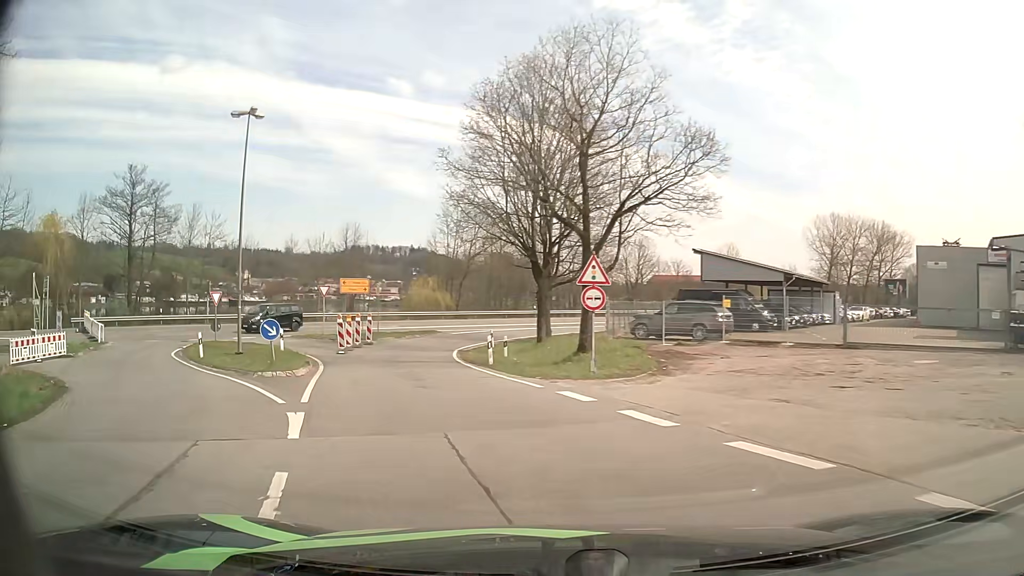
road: unclassified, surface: asphalt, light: Day
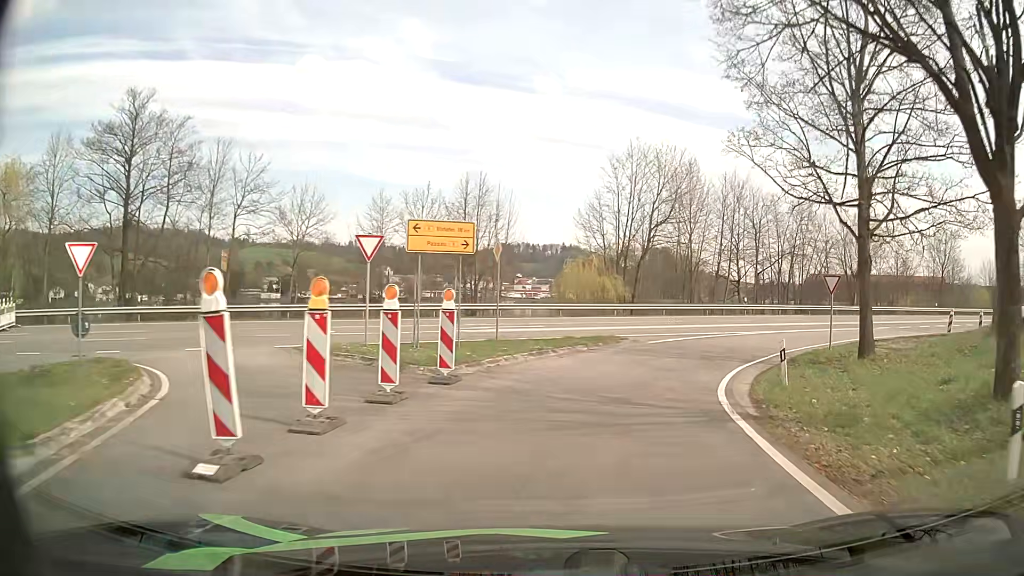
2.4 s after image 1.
(-4.7, +23.3) m; -14°
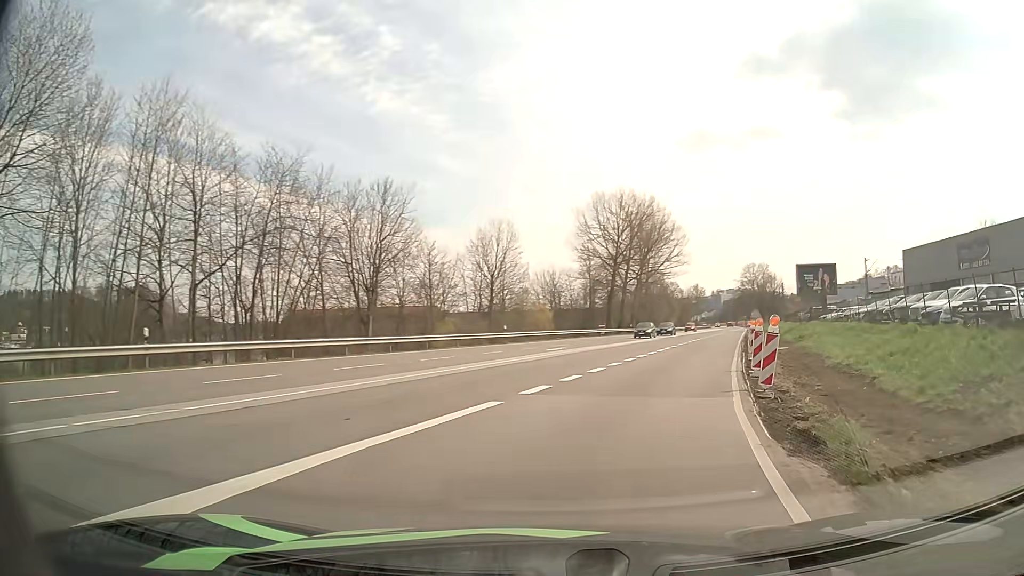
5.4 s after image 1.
(+10.0, +27.7) m; +44°
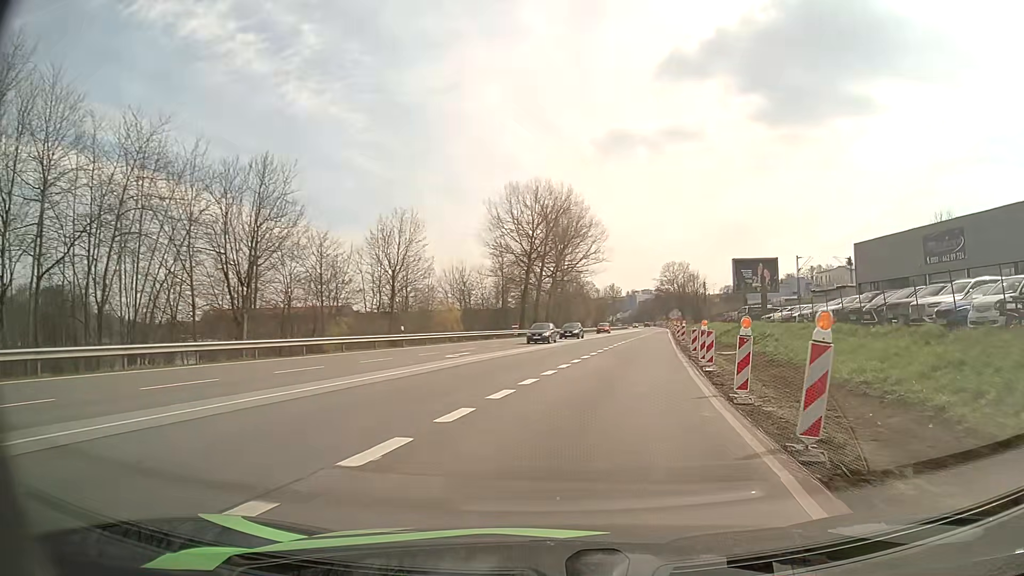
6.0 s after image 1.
(+0.4, +6.6) m; +7°
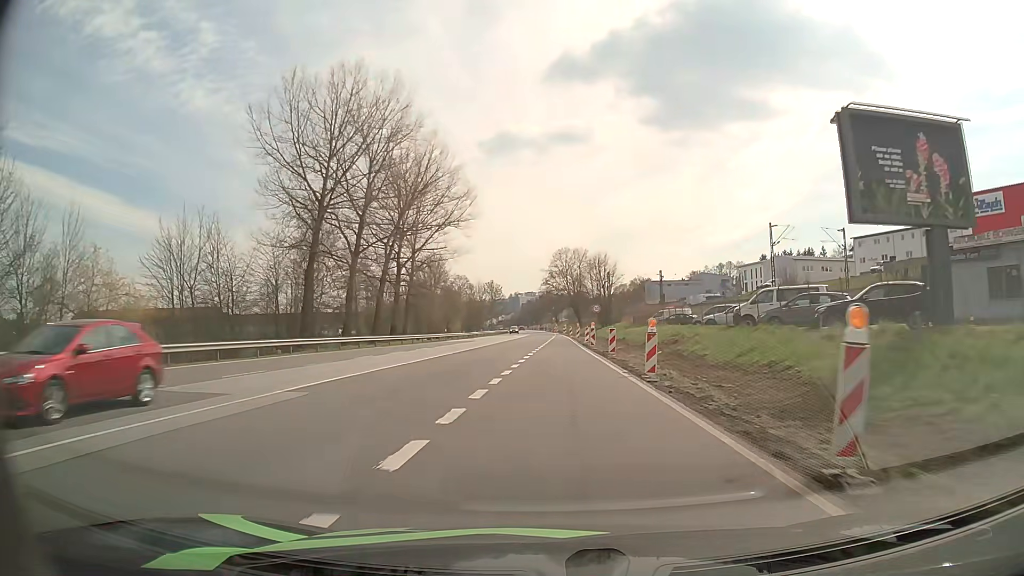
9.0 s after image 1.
(+6.1, +42.0) m; +11°
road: primary
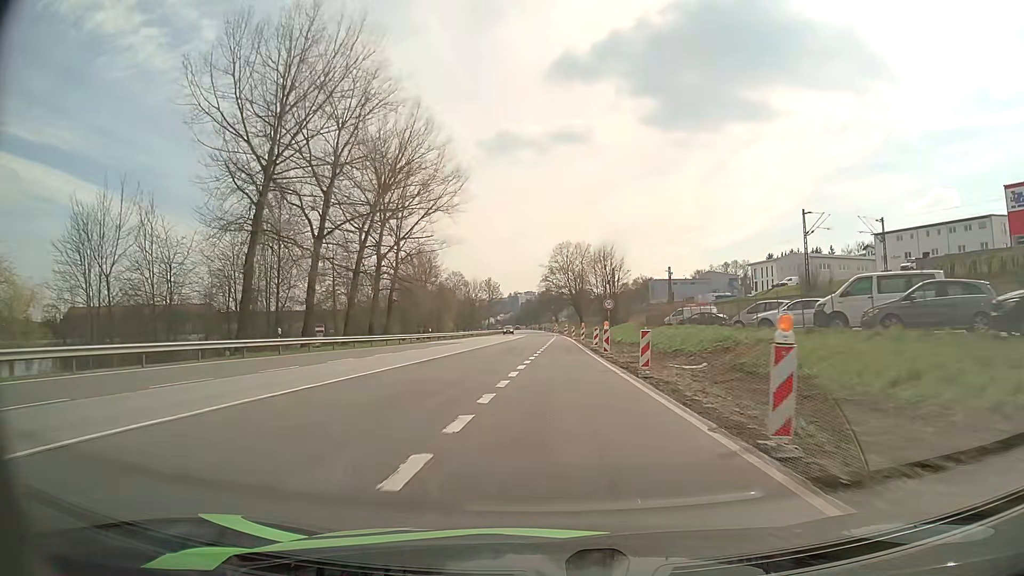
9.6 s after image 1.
(0.0, +10.2) m; 0°
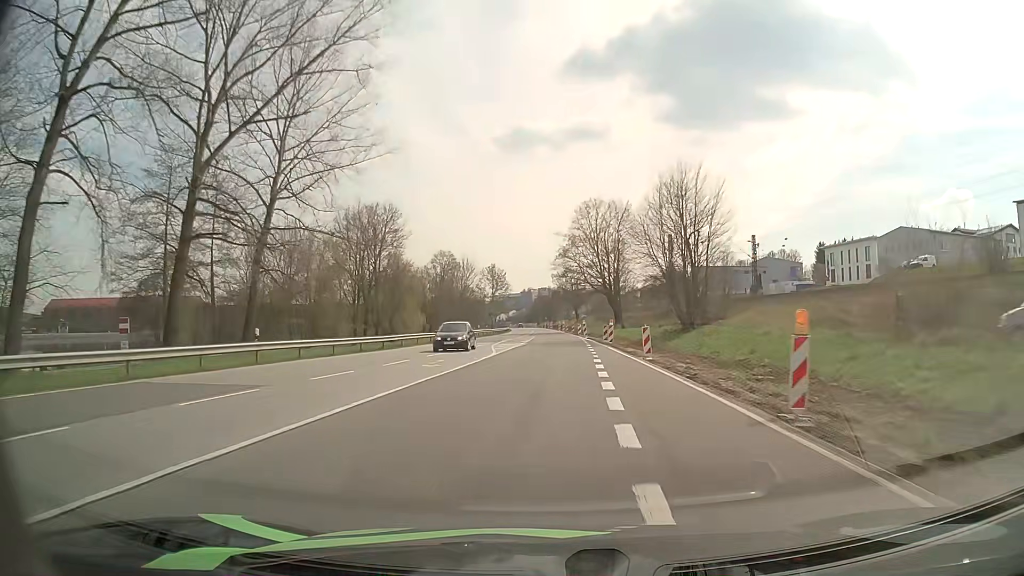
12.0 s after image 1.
(-0.6, +45.0) m; -1°
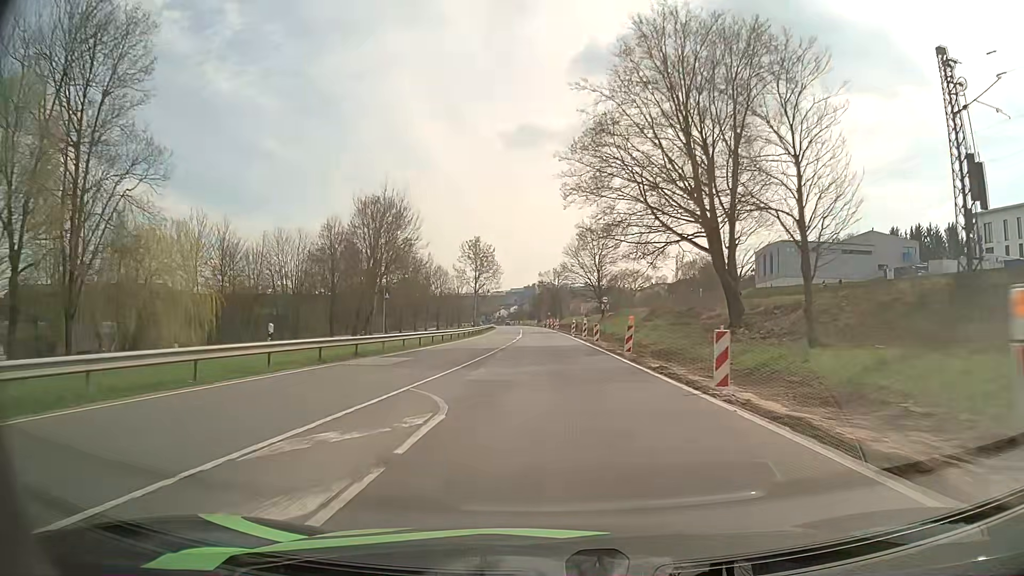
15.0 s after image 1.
(+0.3, +57.8) m; 0°
(0, +10) (0, +20) (0, +30) (-1, +40) (-1, +50) (-1, +60) (-1, +70) (-2, +80) (-2, +90) (-3, +100) m
